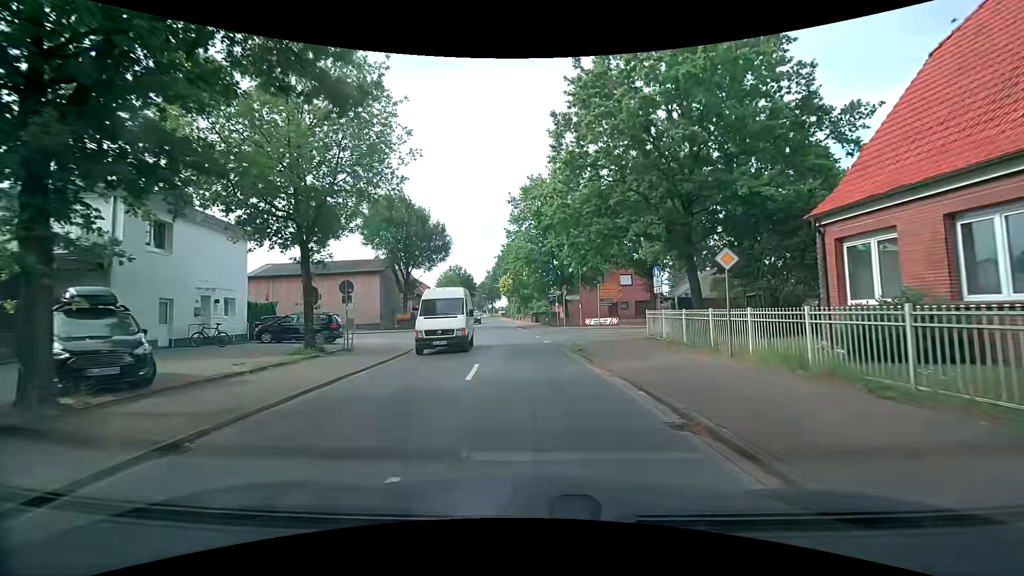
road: secondary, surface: asphalt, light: Day
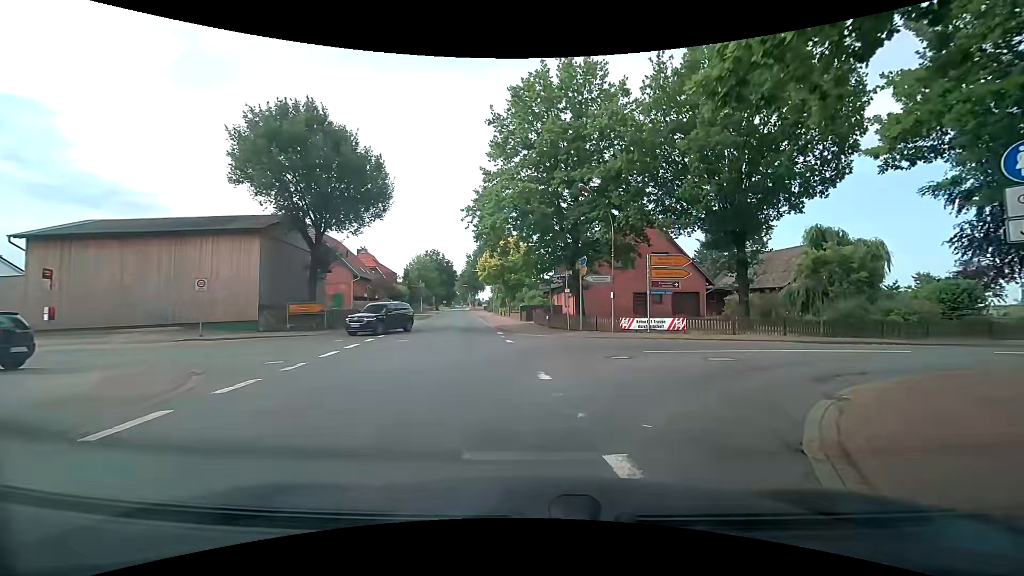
(-0.4, +19.7) m; 0°
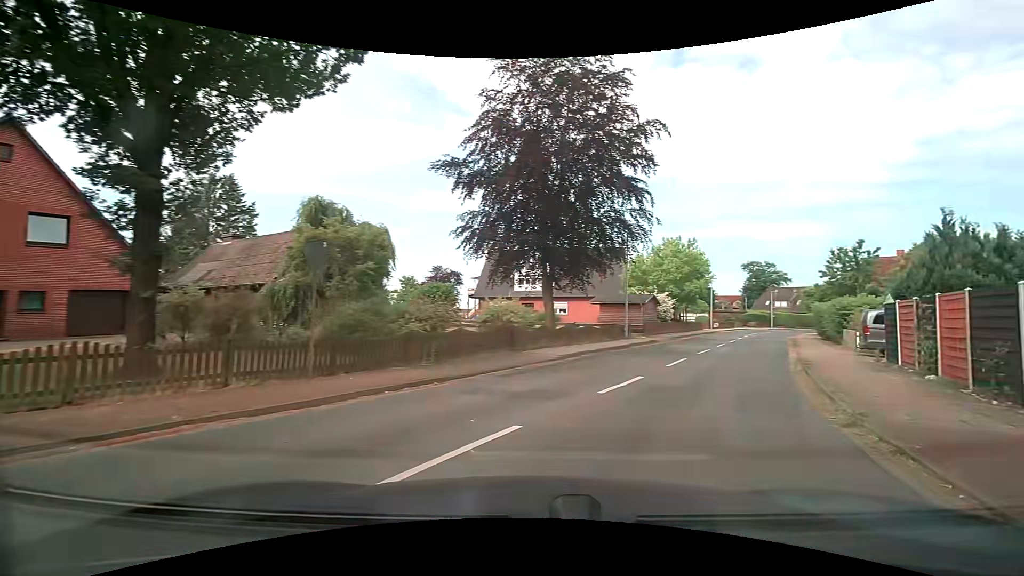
(+5.7, +13.7) m; +52°
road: tertiary
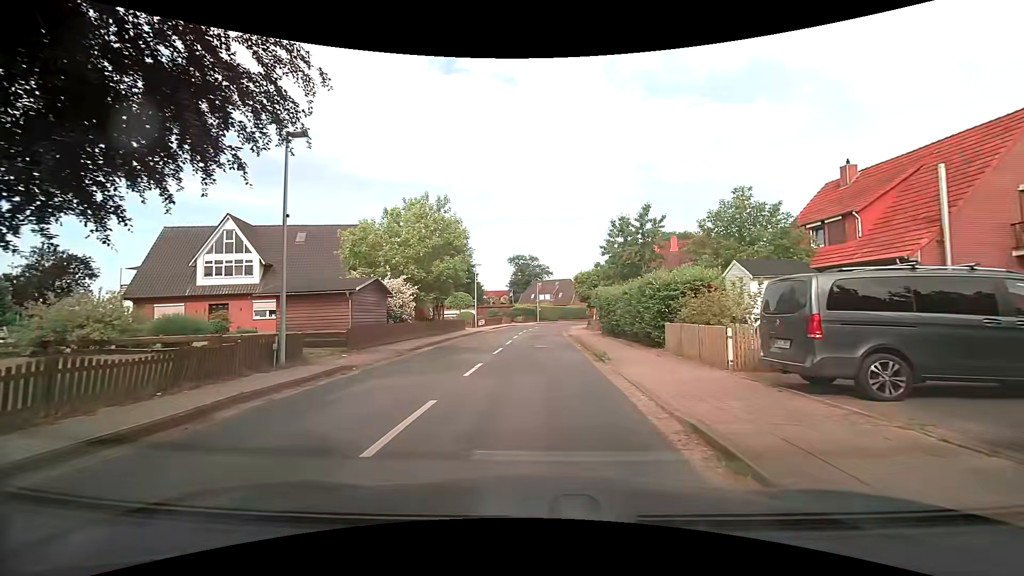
(+5.6, +15.0) m; +27°
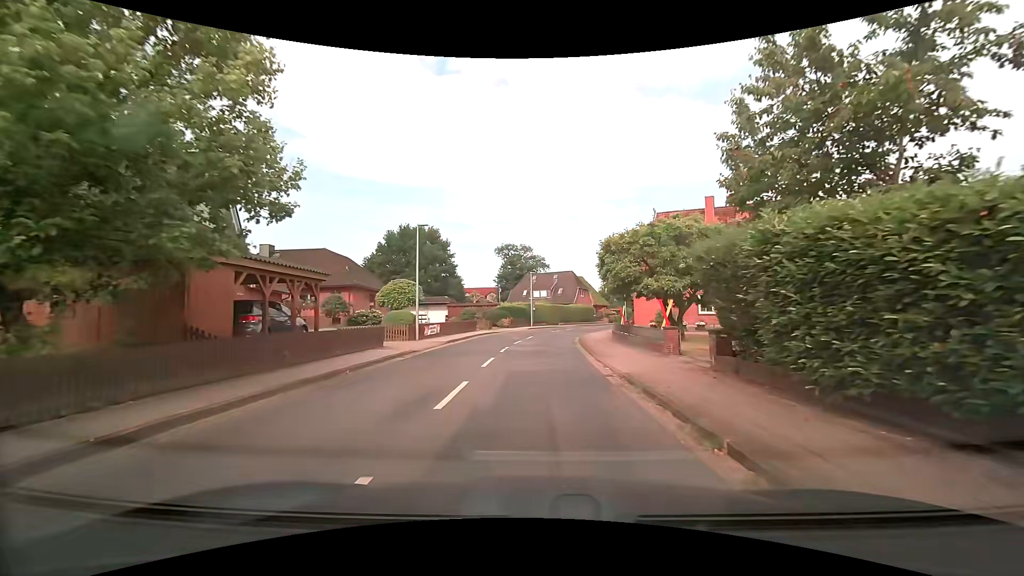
(+0.1, +22.0) m; 0°
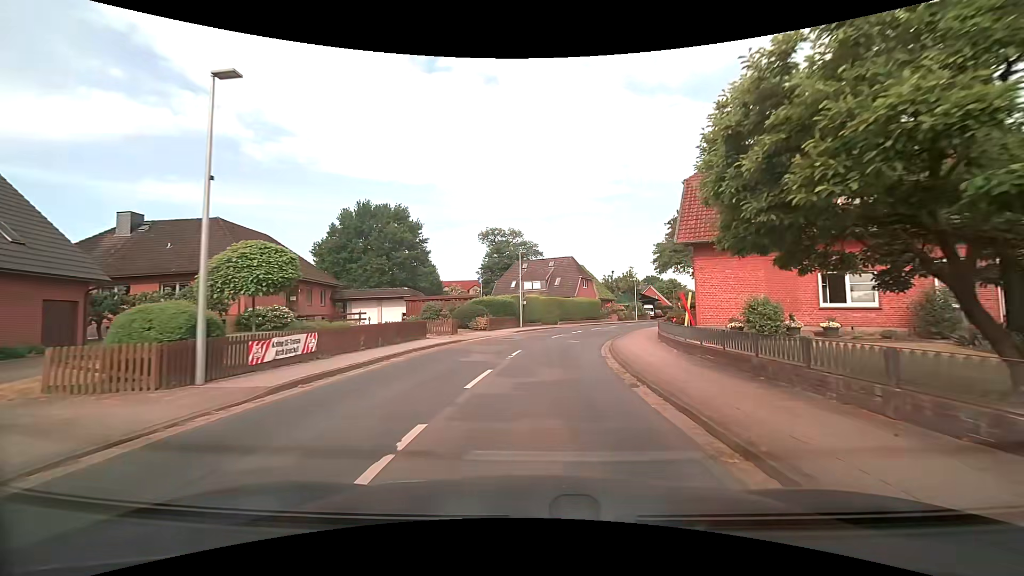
(+0.2, +16.5) m; +2°
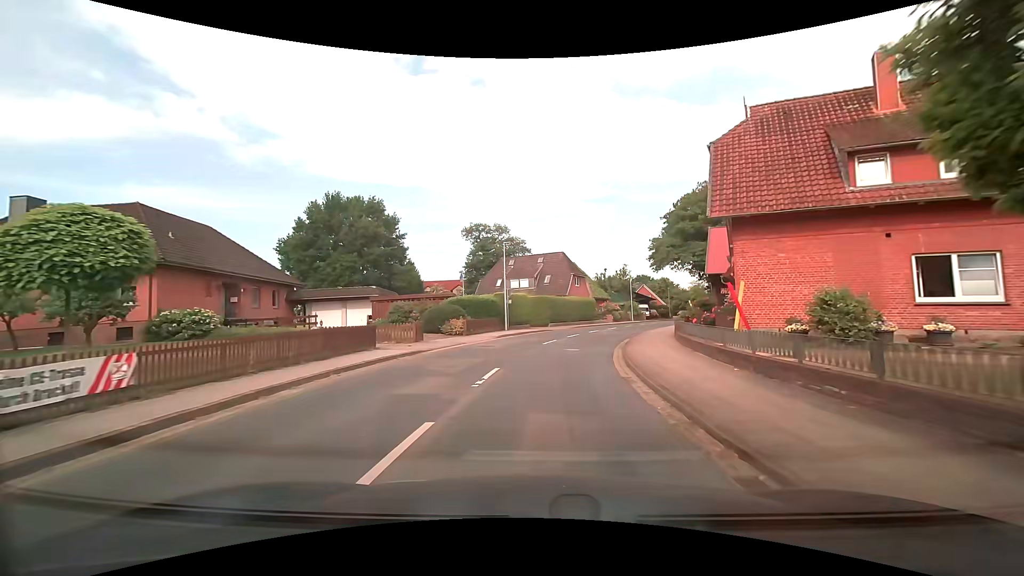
(0.0, +5.9) m; +1°
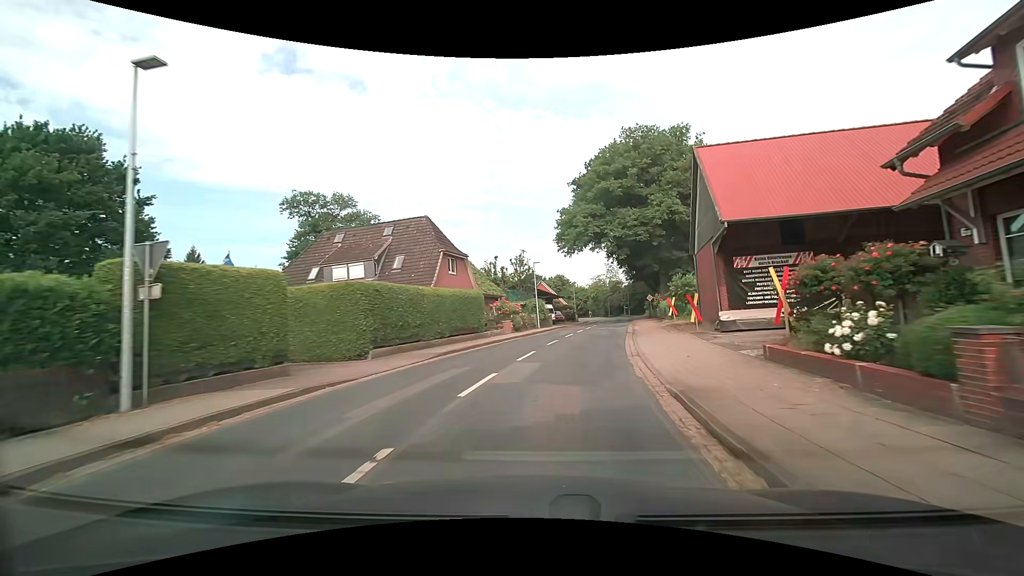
(+2.4, +25.1) m; +12°
(+1, +10) (+2, +20) (+4, +30) (+6, +40) (+8, +49) (+10, +59) (+12, +69) (+13, +79) (+14, +89) (+13, +99) m
